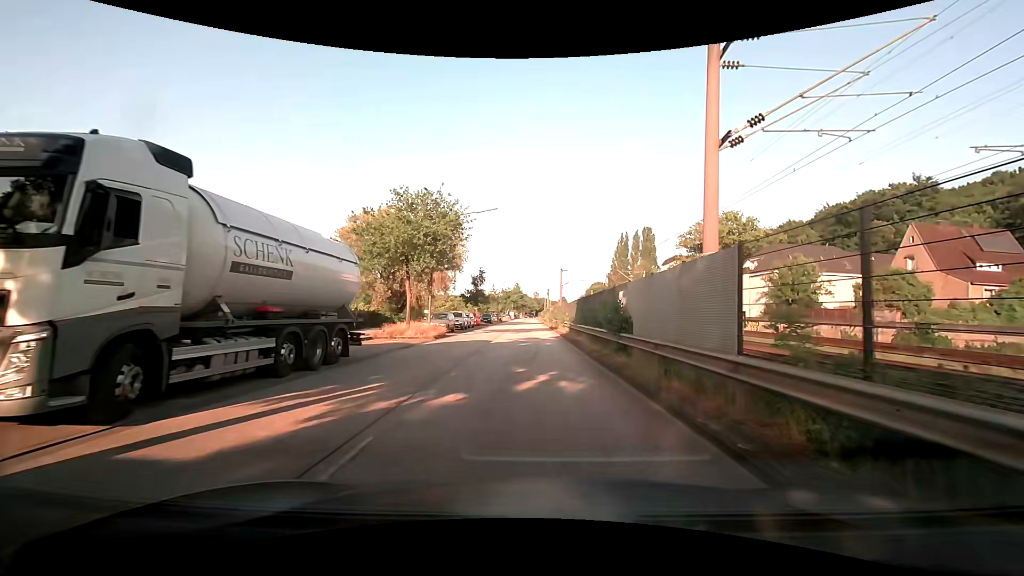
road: unclassified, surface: asphalt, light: Day
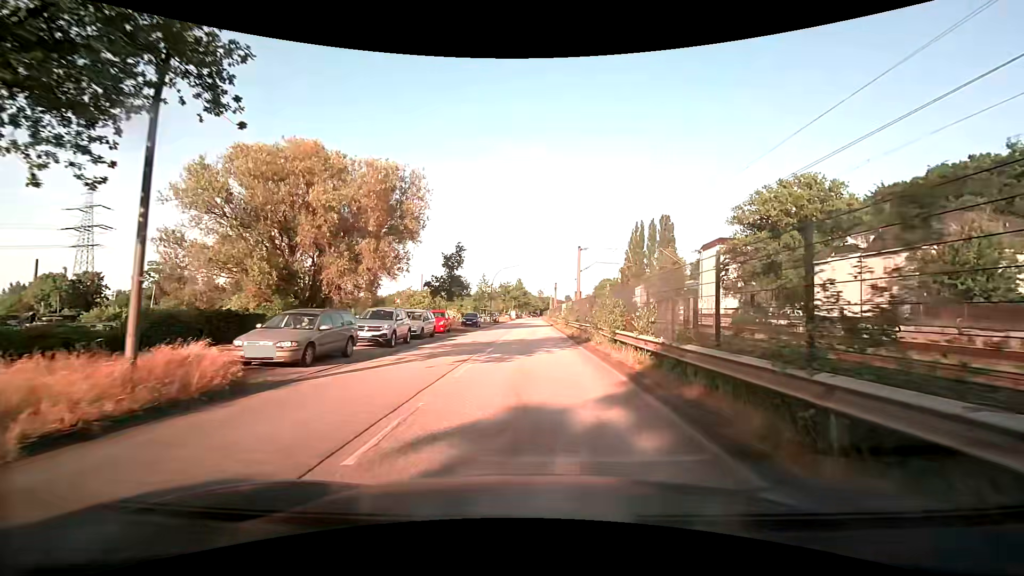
(-0.3, +22.0) m; -1°
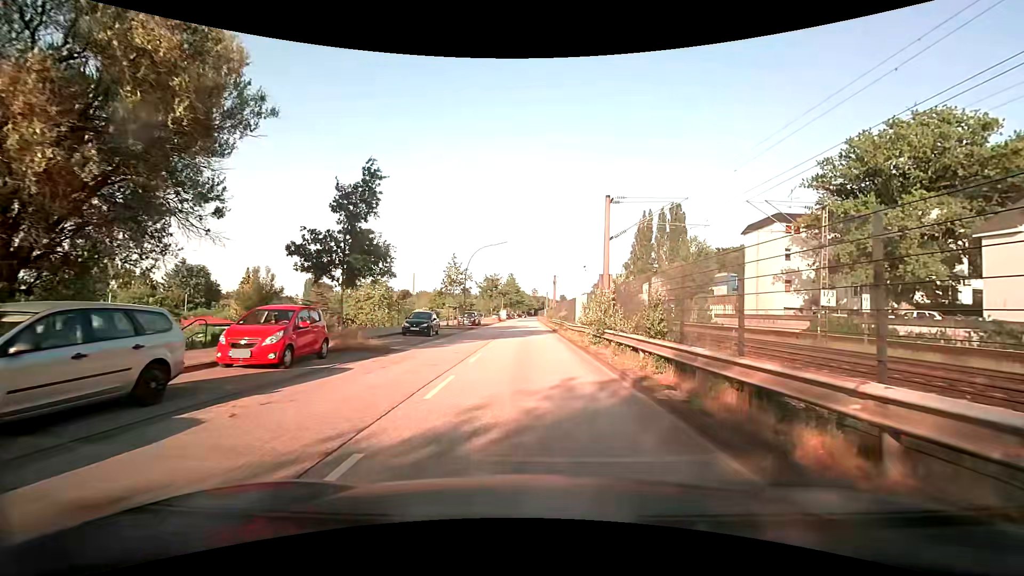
(+0.1, +20.6) m; +1°
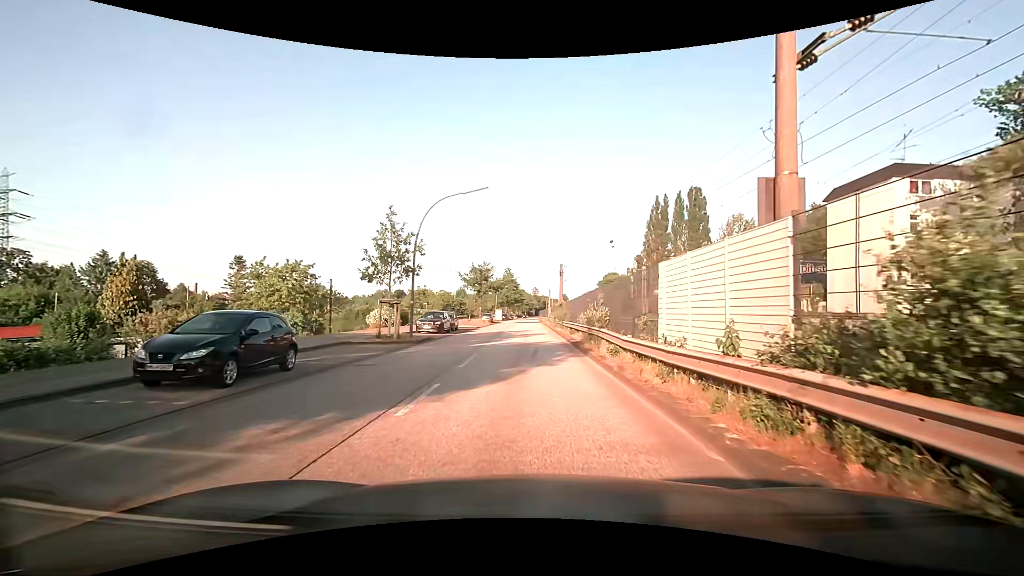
(-0.1, +19.2) m; 0°
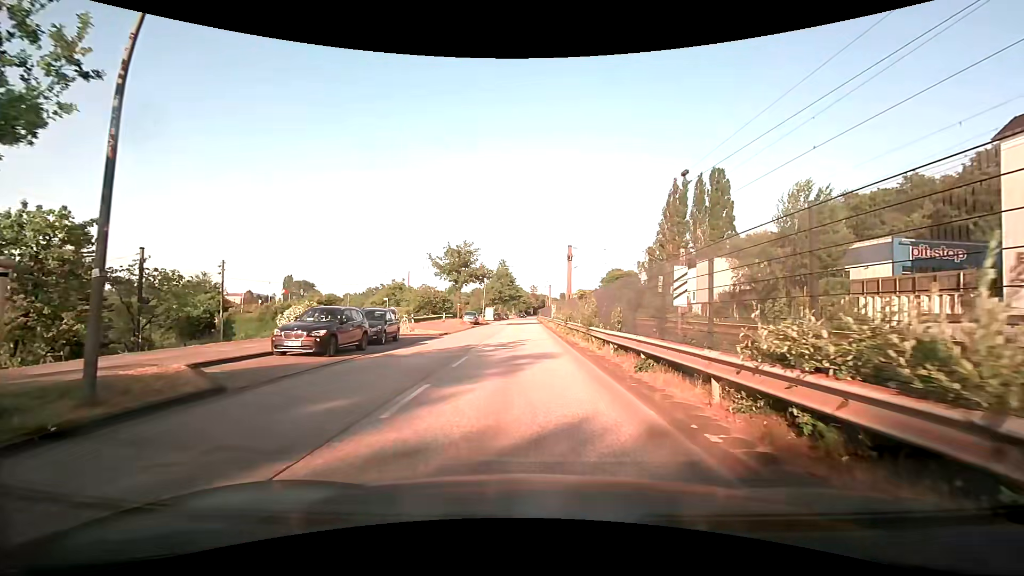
(0.0, +18.1) m; 0°
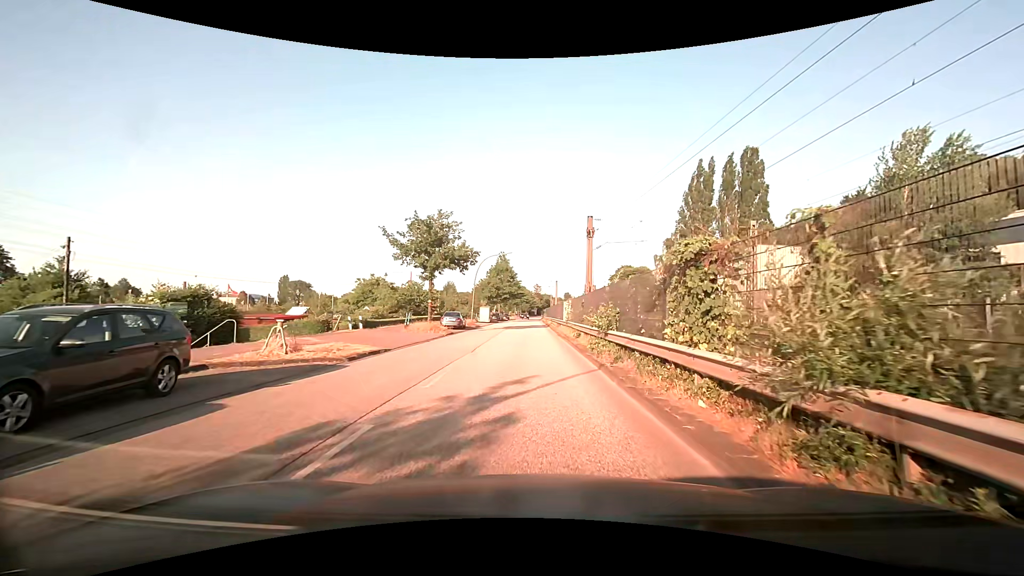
(0.0, +15.2) m; -1°
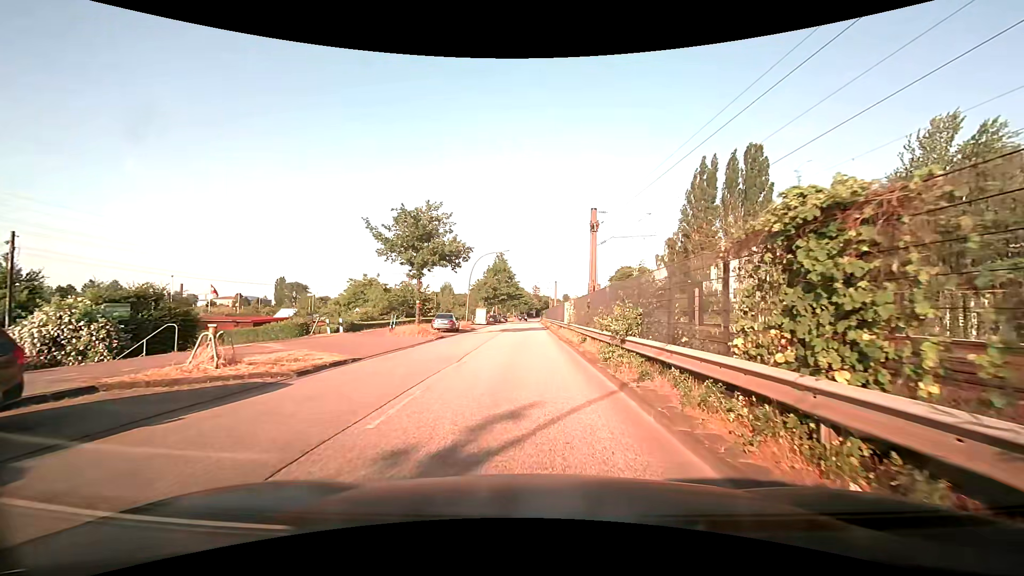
(0.0, +3.1) m; +1°
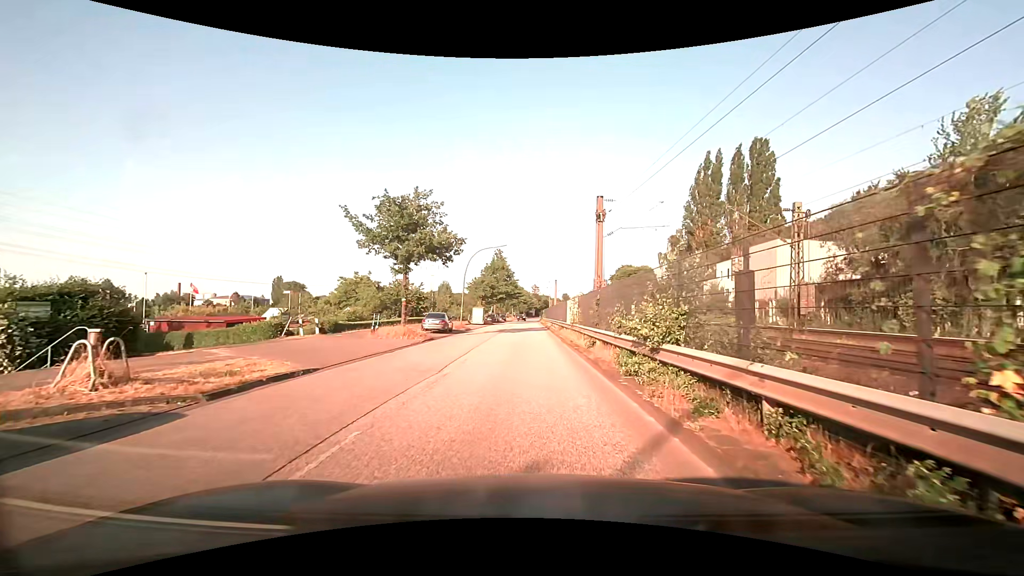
(0.0, +3.2) m; 0°
